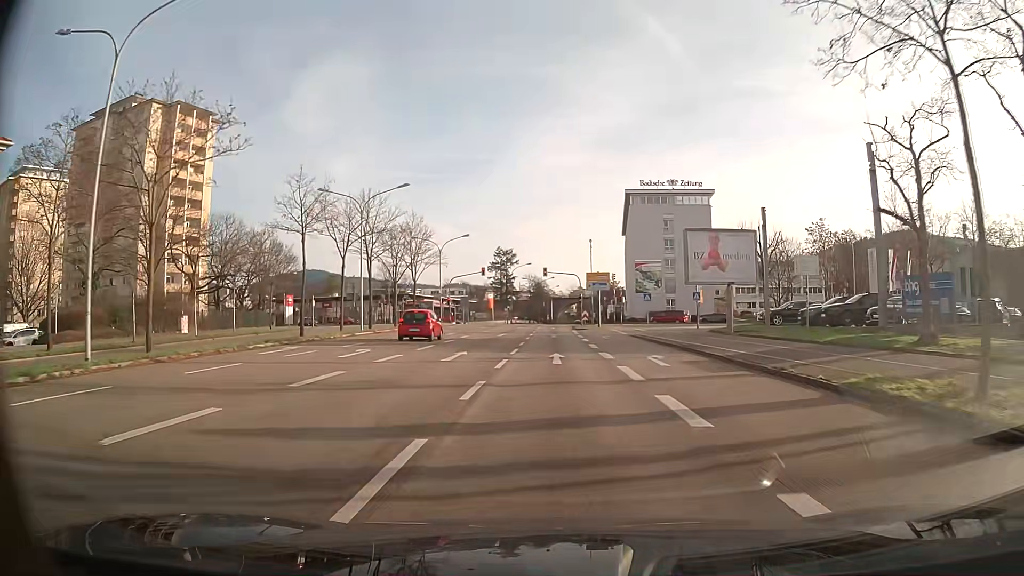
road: primary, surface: asphalt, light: Day
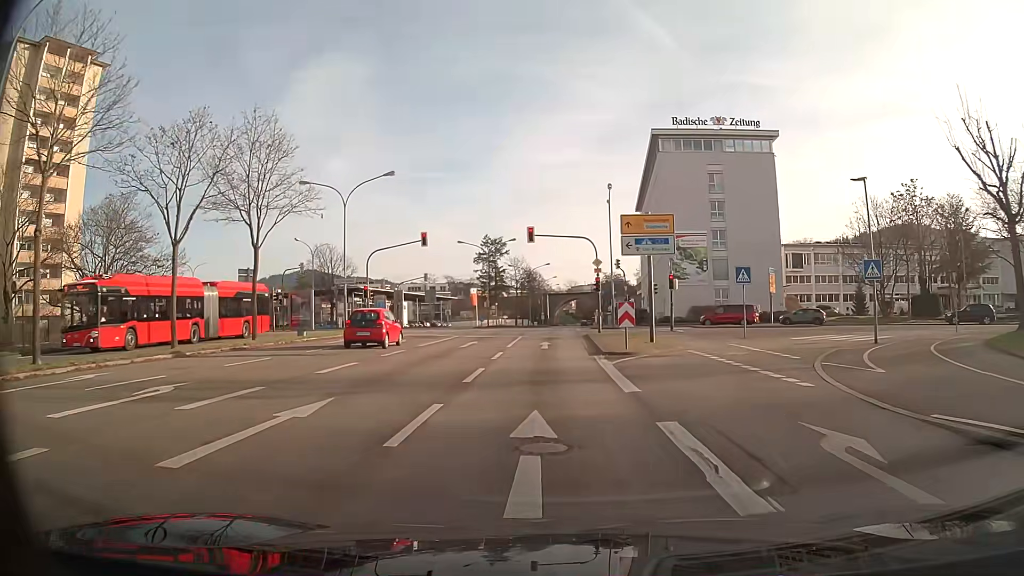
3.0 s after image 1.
(+0.1, +33.1) m; 0°
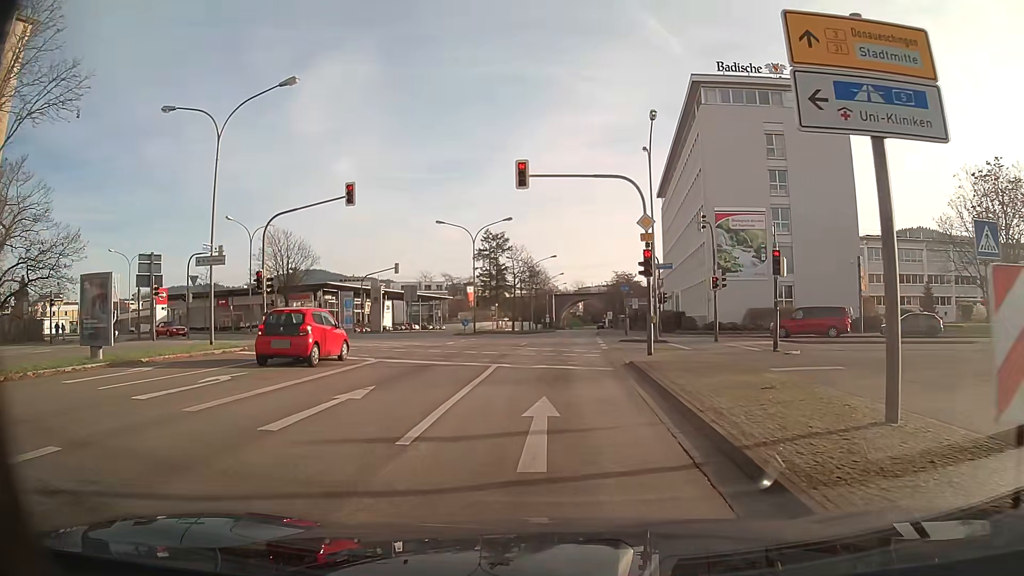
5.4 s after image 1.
(-0.1, +17.4) m; 0°
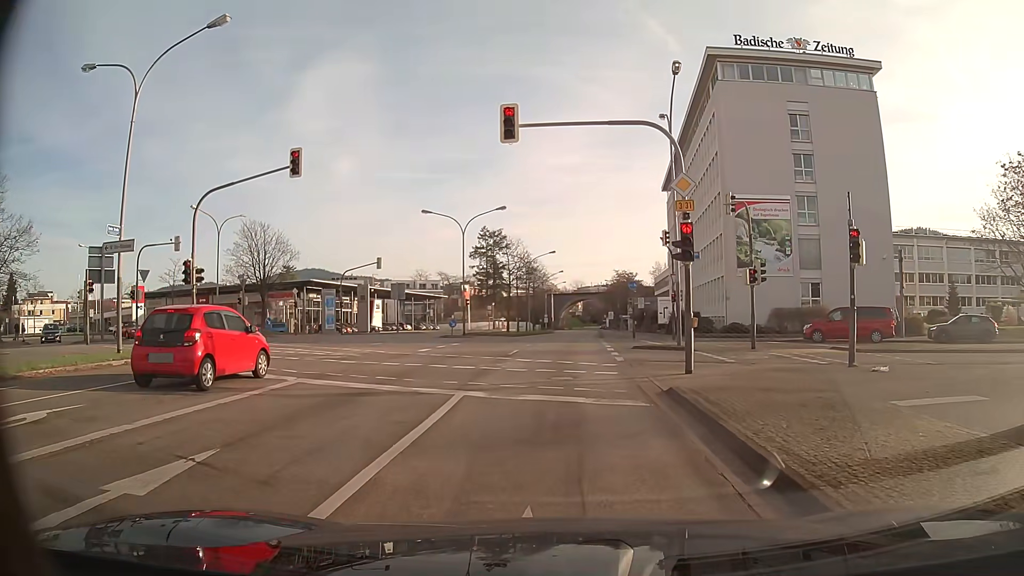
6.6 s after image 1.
(0.0, +5.8) m; 0°
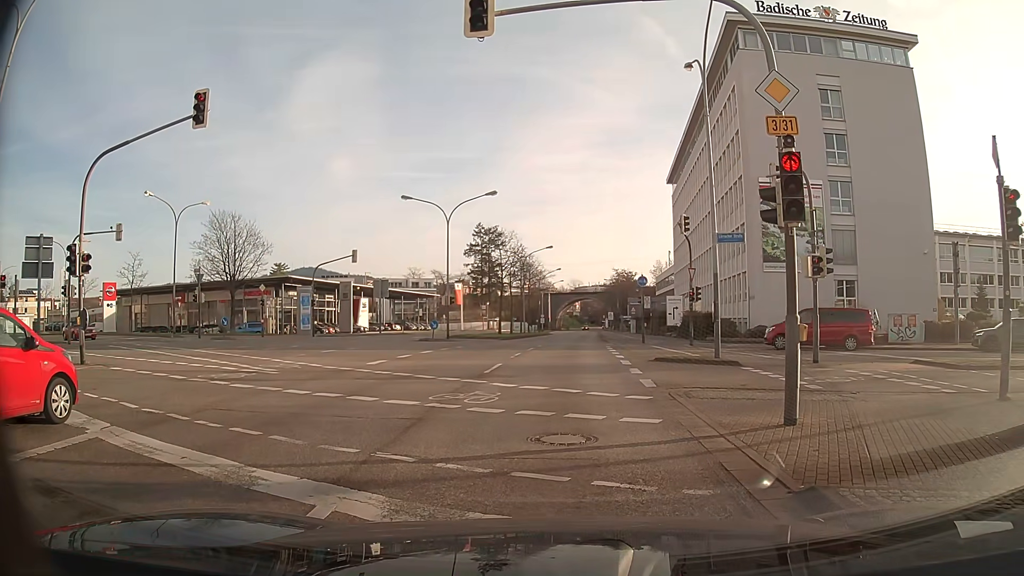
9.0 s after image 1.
(0.0, +6.0) m; 0°
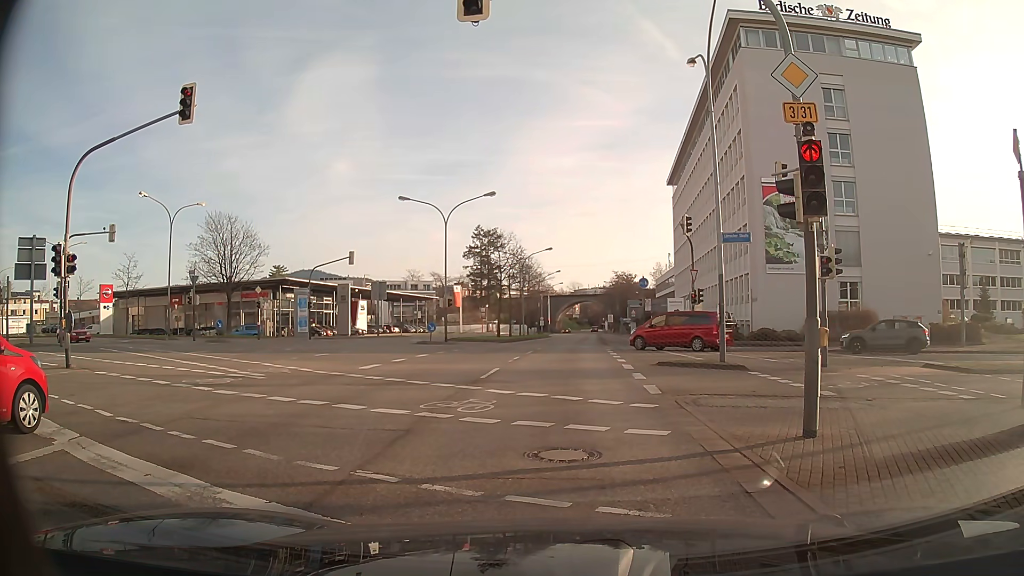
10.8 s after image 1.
(0.0, +0.6) m; 0°
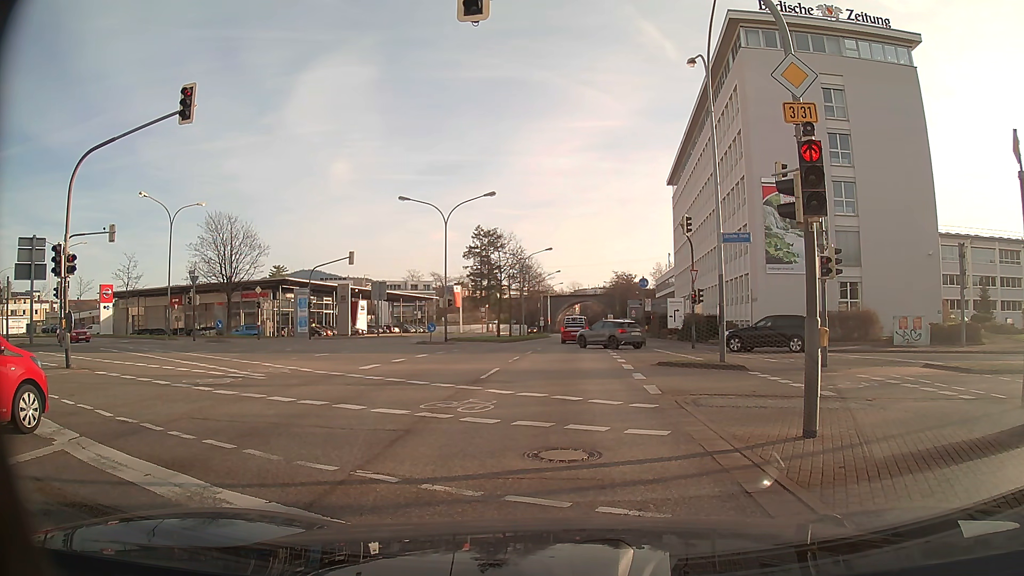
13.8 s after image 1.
(0.0, +0.1) m; 0°
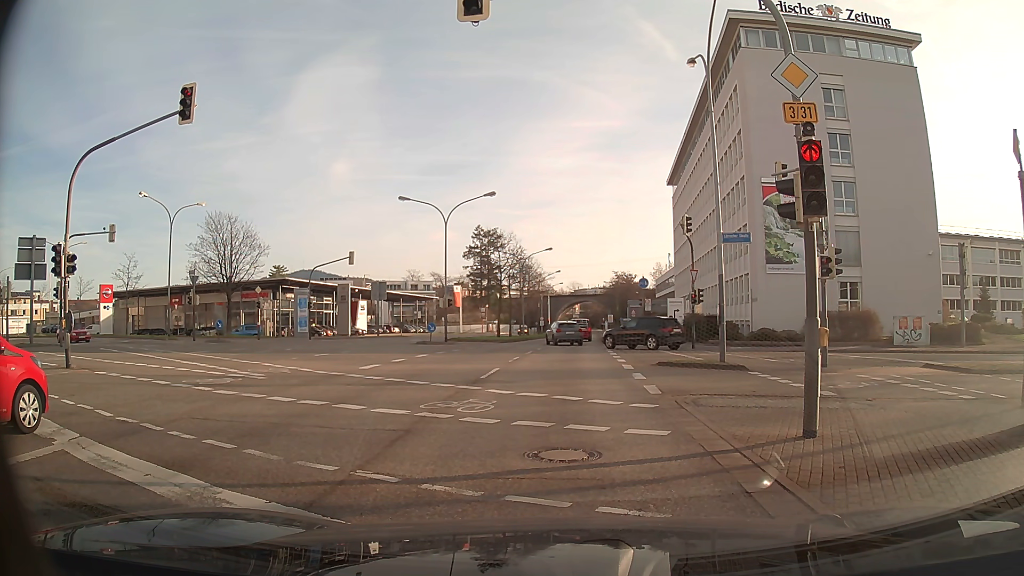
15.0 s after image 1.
(0.0, 0.0) m; 0°
(0, +10) (0, +20) (+1, +30) (+1, +40) (+2, +50) (+2, +60) (+3, +70) (+4, +80) (+4, +90) (+5, +100) m
